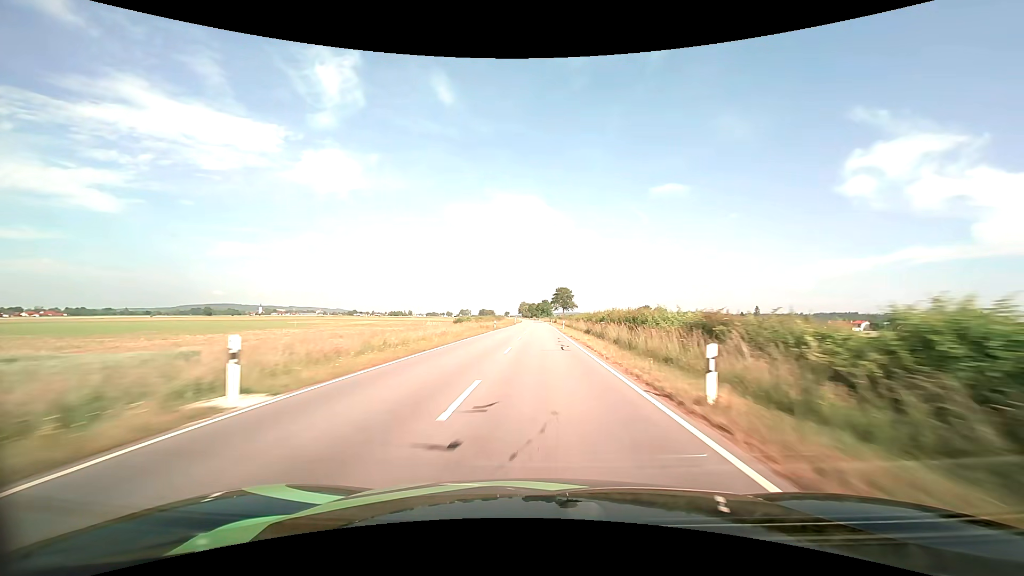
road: tertiary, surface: asphalt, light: Day
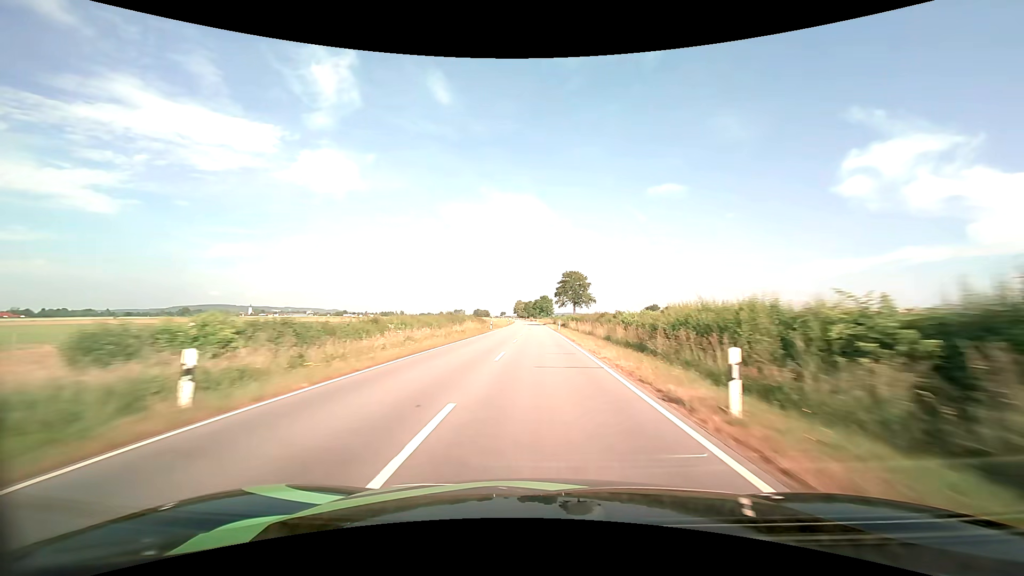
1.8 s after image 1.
(+0.2, +50.9) m; 0°
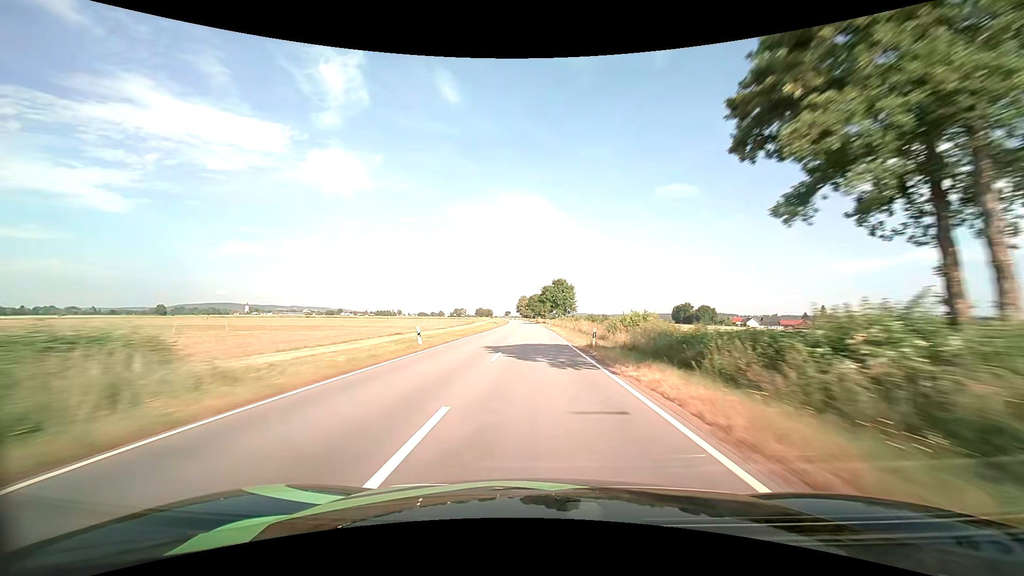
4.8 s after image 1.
(-0.6, +84.4) m; -1°
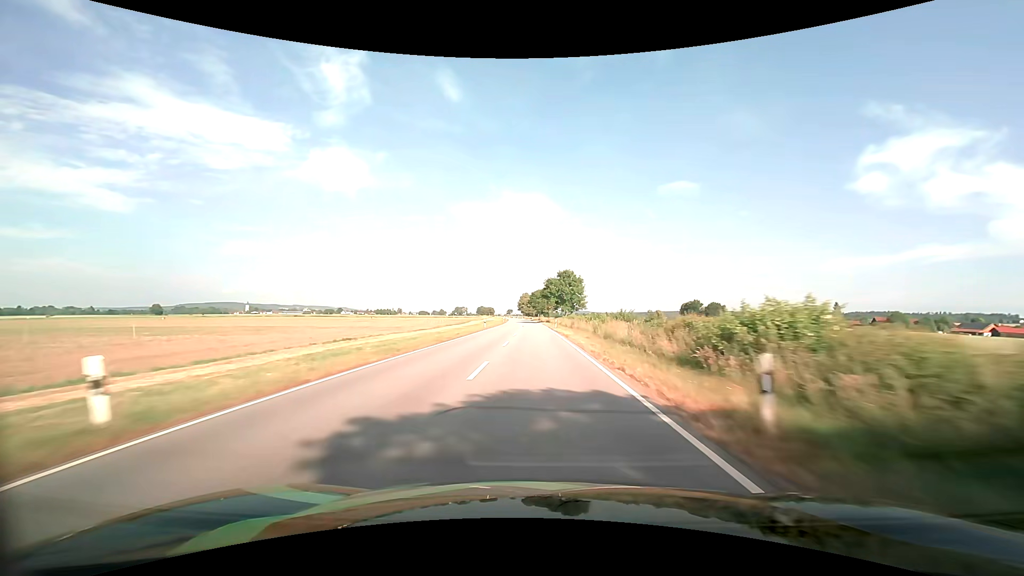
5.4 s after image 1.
(-0.1, +16.9) m; 0°
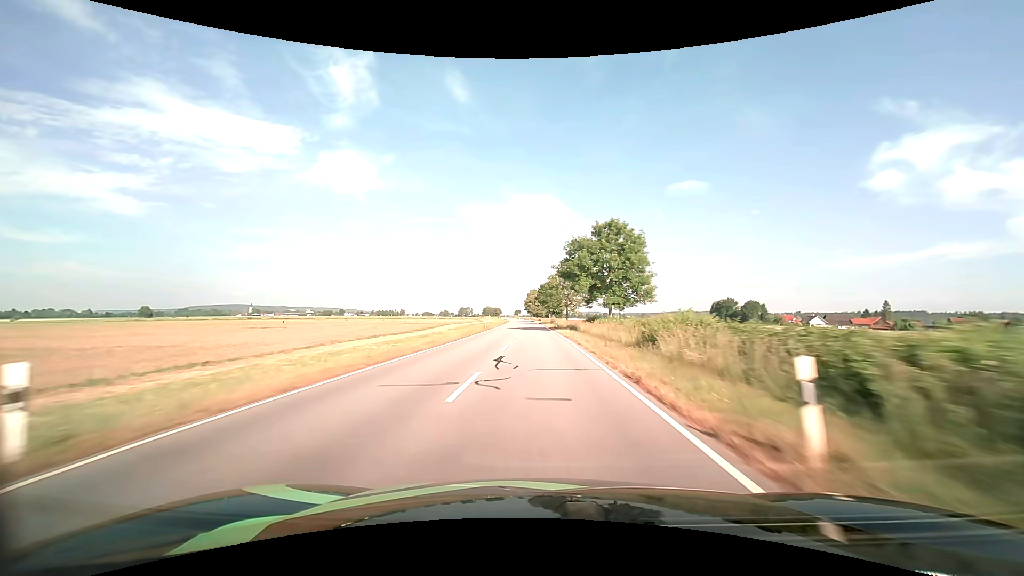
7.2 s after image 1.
(-0.4, +50.5) m; -1°
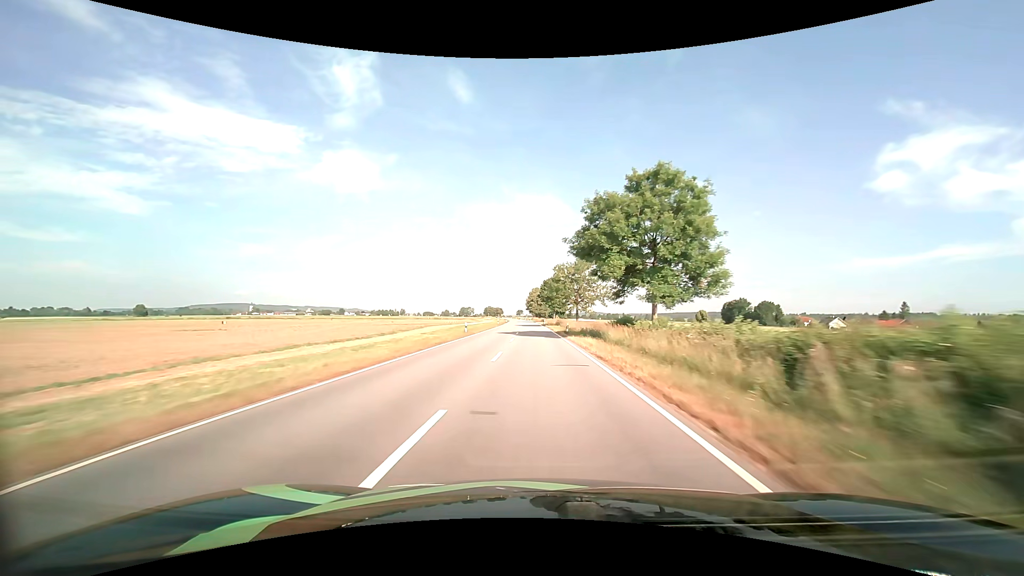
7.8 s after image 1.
(0.0, +16.8) m; 0°
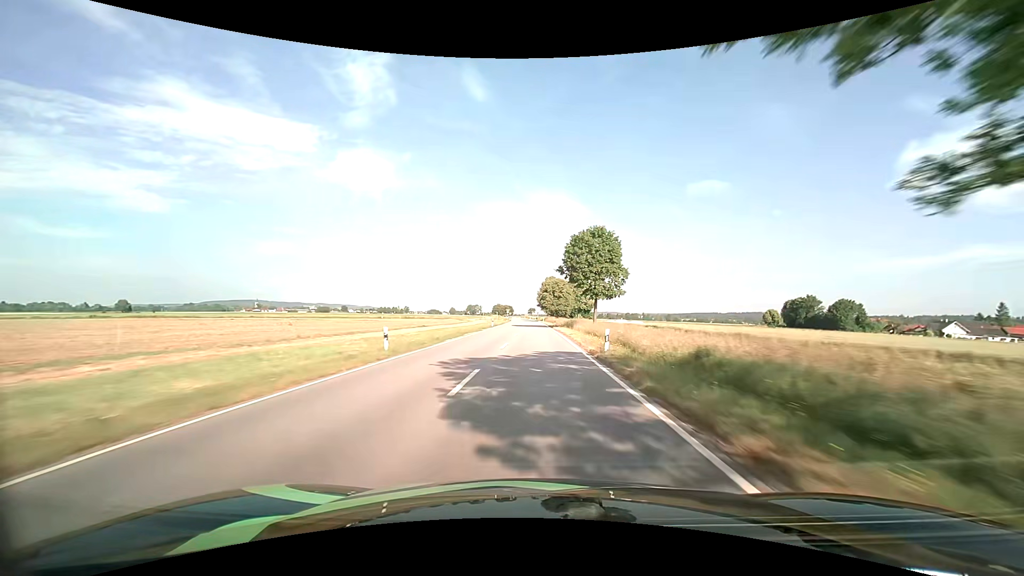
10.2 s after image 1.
(-0.8, +66.7) m; -2°
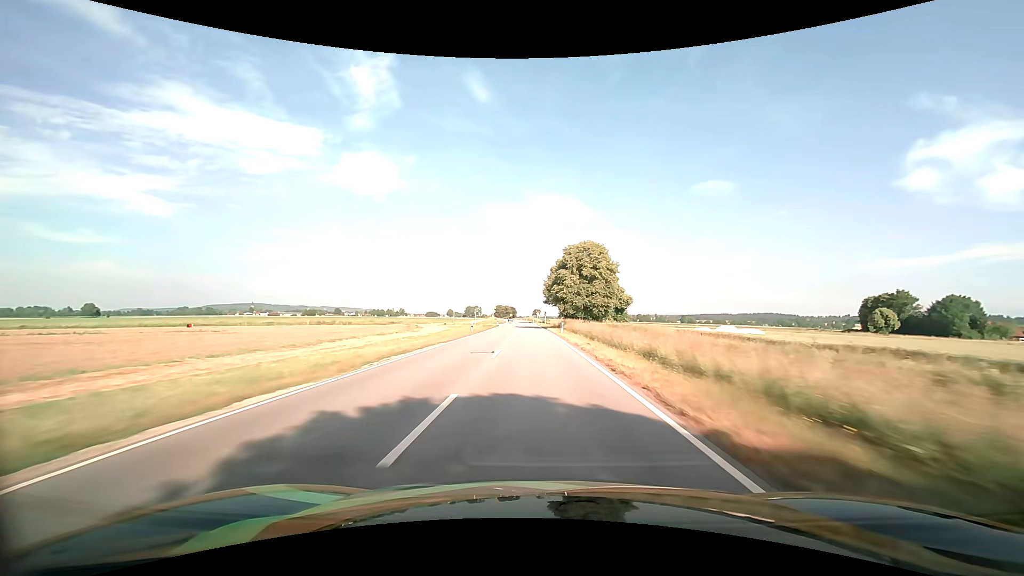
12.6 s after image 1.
(-0.5, +63.7) m; -1°
(0, +10) (0, +20) (0, +30) (0, +40) (0, +50) (0, +60) (-1, +70) (-1, +80) (-1, +90) (-2, +100) m
